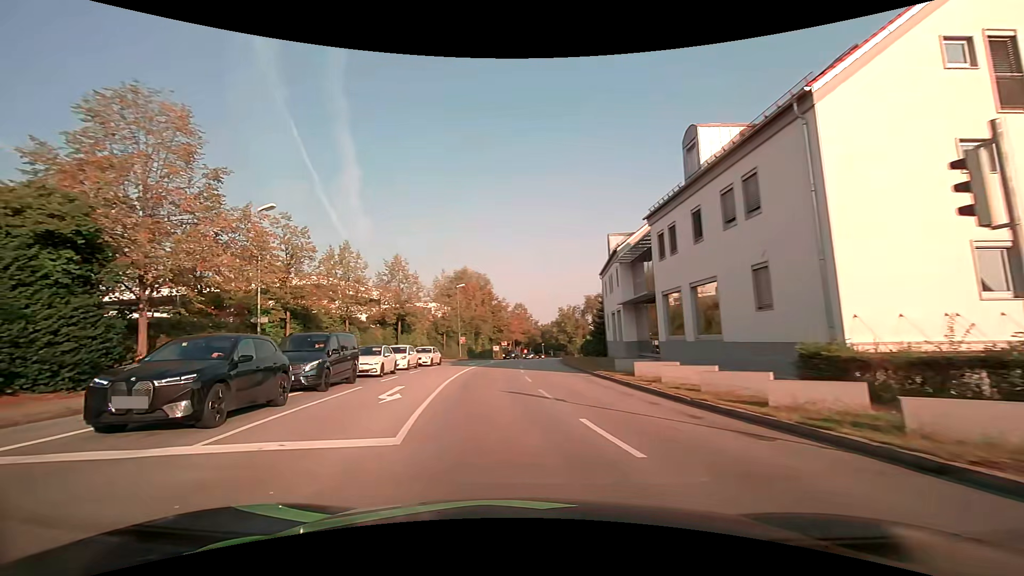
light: Day
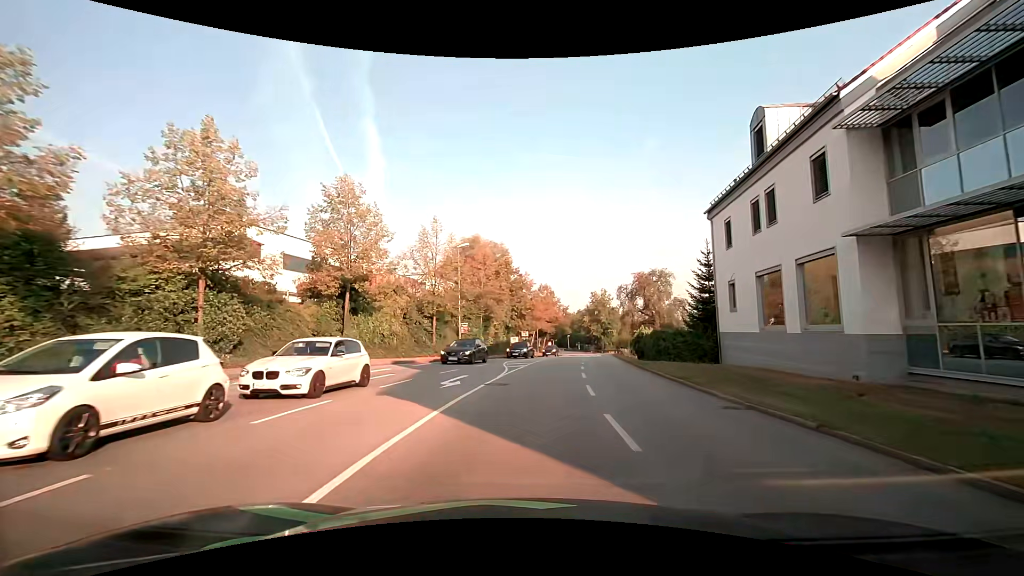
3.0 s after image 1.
(-0.6, +24.1) m; 0°
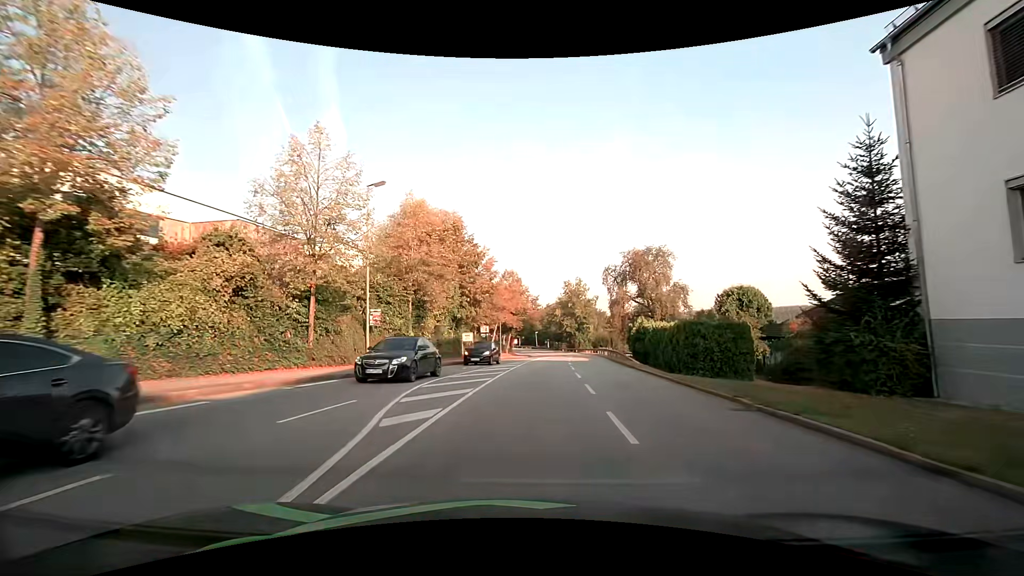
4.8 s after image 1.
(+0.7, +17.7) m; +4°
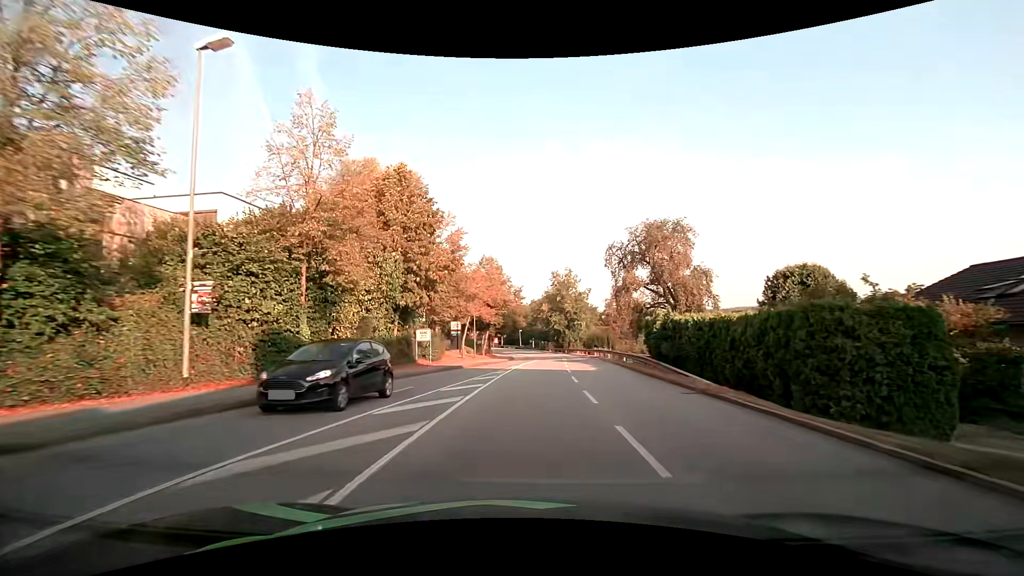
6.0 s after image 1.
(+0.2, +13.4) m; +1°
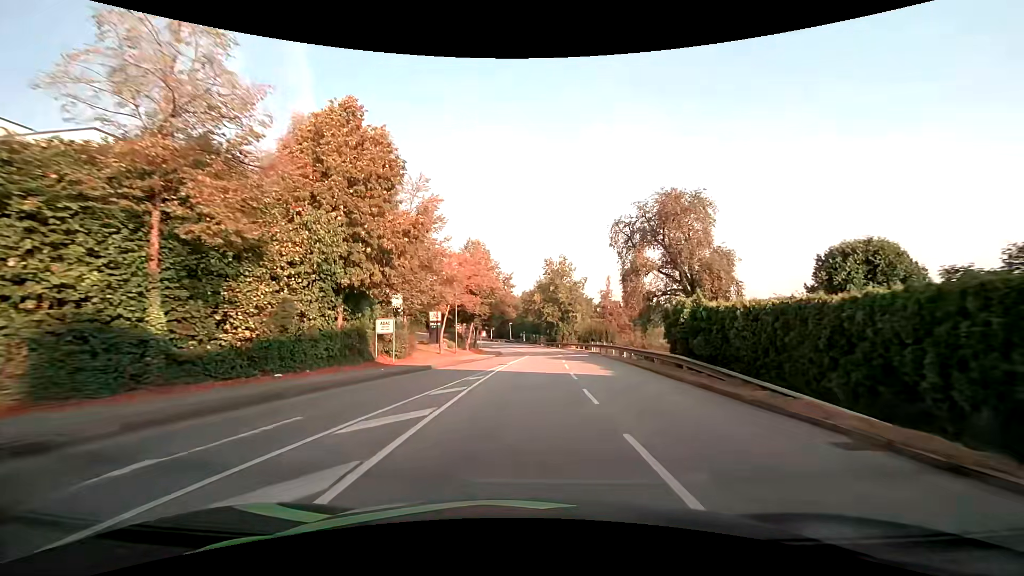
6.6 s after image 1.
(+0.1, +7.2) m; +1°
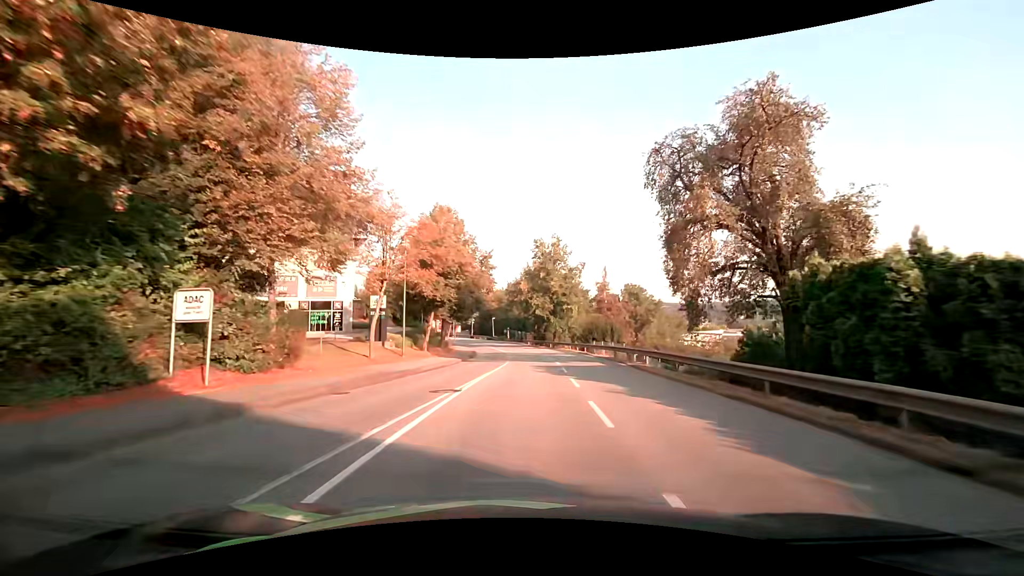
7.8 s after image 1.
(+0.3, +14.5) m; +2°
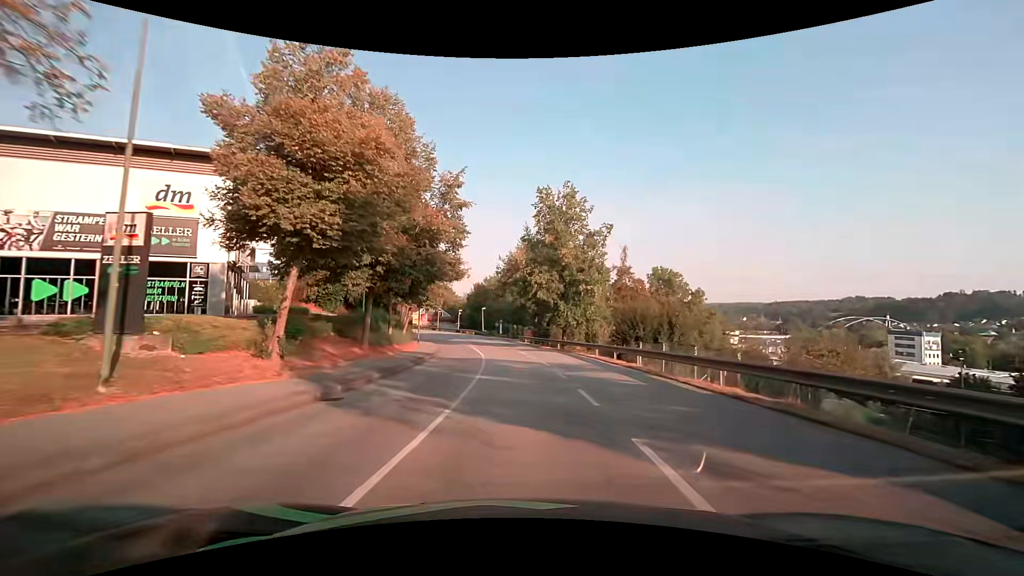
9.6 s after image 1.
(+0.1, +21.4) m; 0°
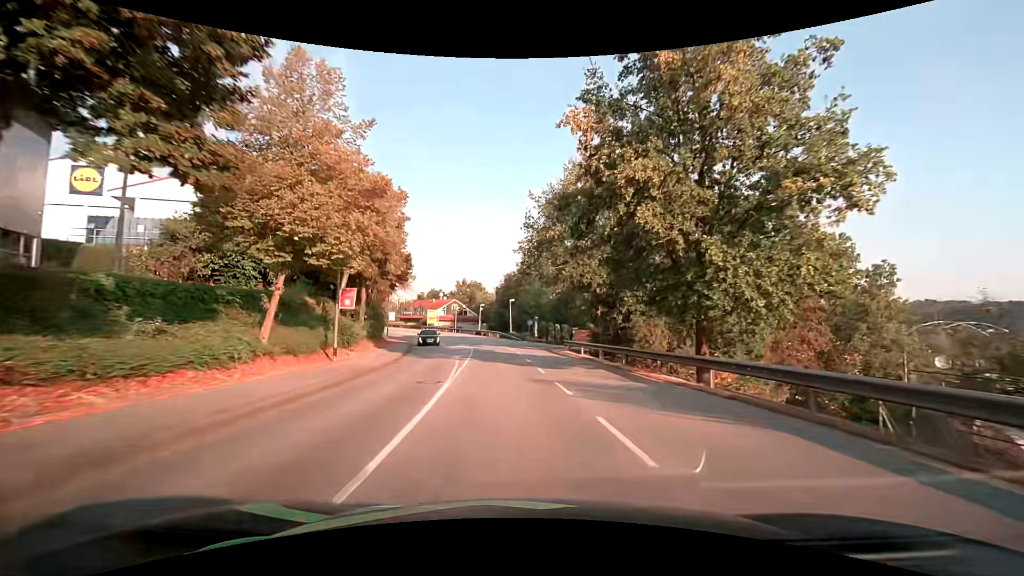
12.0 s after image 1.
(-1.1, +27.7) m; -5°
(0, +10) (-1, +20) (-2, +30) (-3, +40) (-5, +50) (-7, +59) (-10, +69) (-14, +78) (-19, +87) (-24, +95) m
